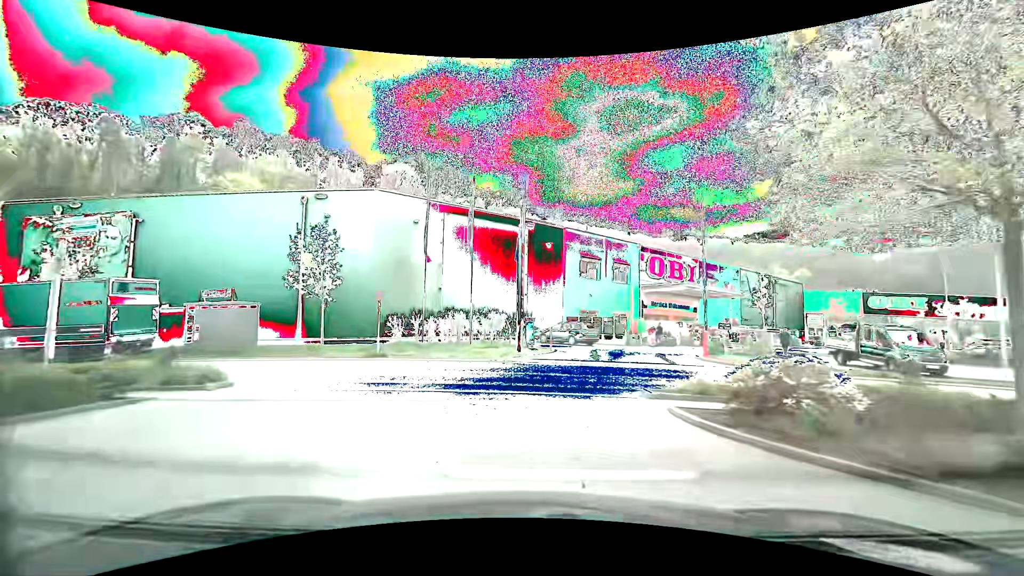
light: Day
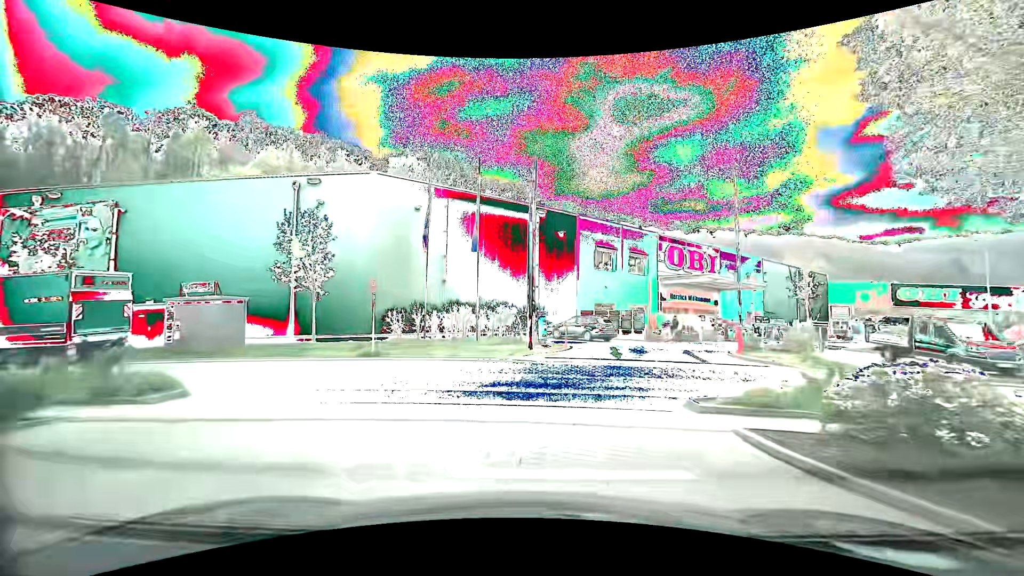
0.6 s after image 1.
(+0.1, +2.3) m; 0°
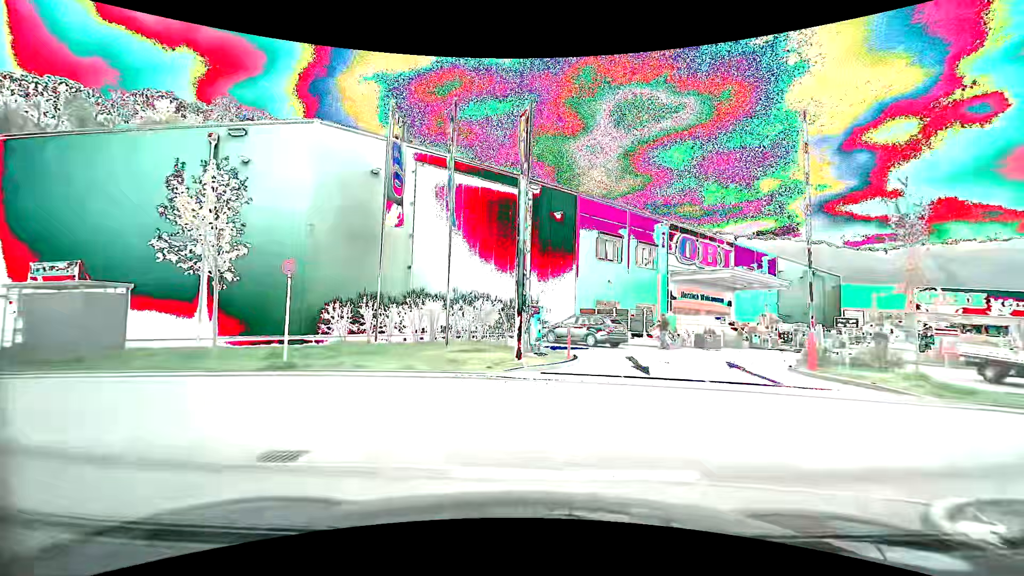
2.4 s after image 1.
(+0.1, +6.0) m; +2°
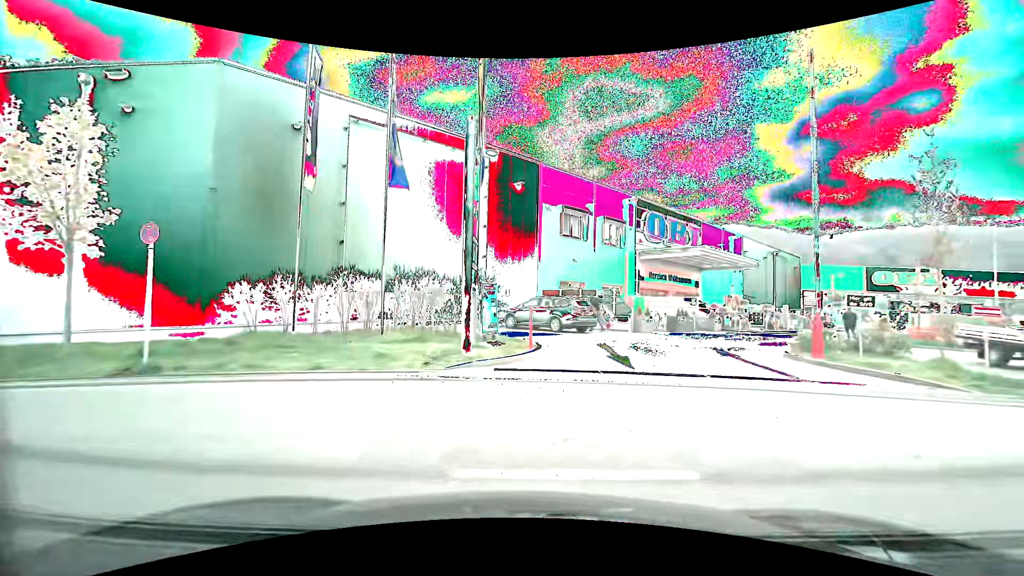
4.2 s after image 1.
(+0.1, +2.8) m; +2°
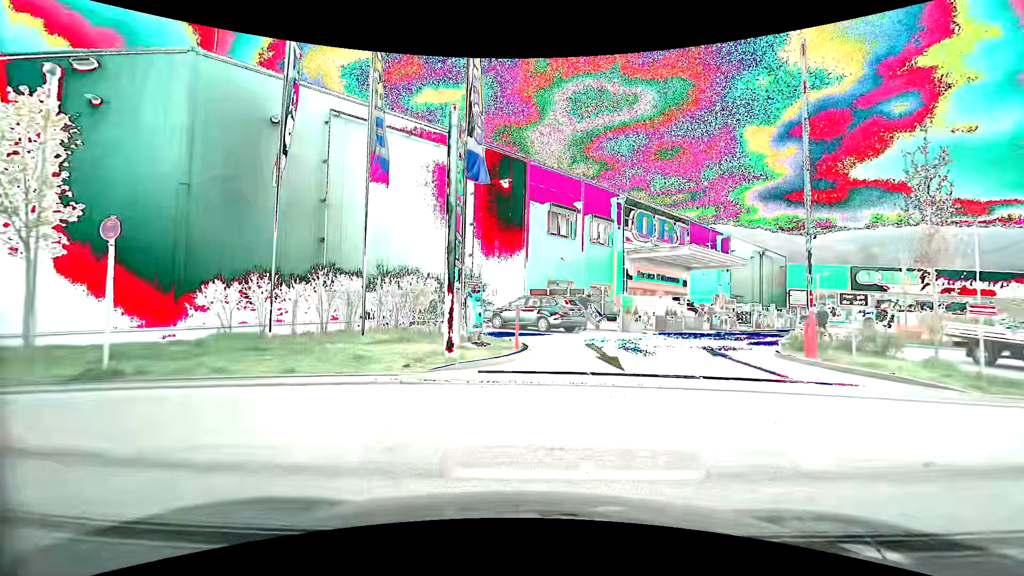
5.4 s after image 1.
(0.0, +0.4) m; 0°
